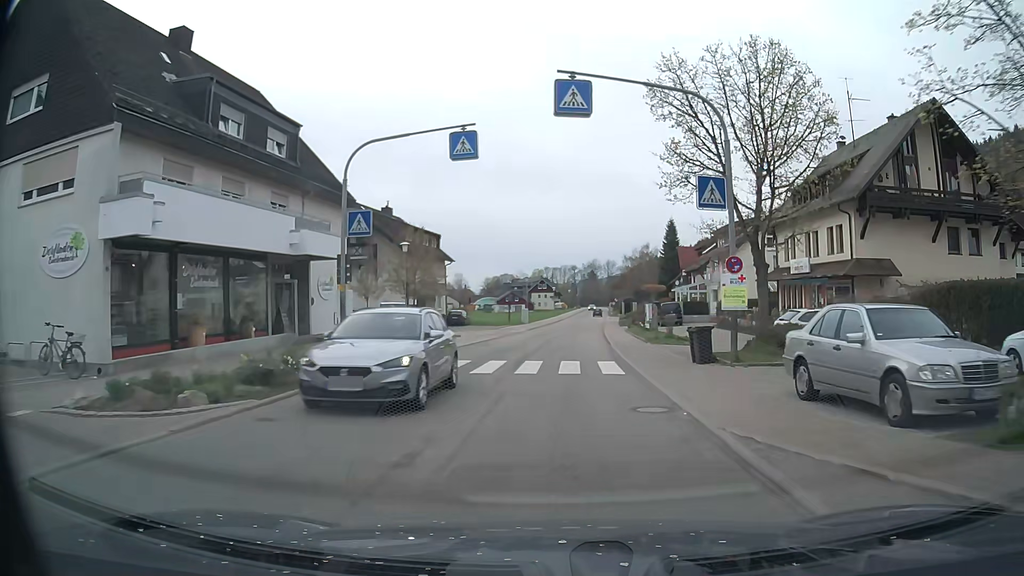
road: secondary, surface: asphalt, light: Day
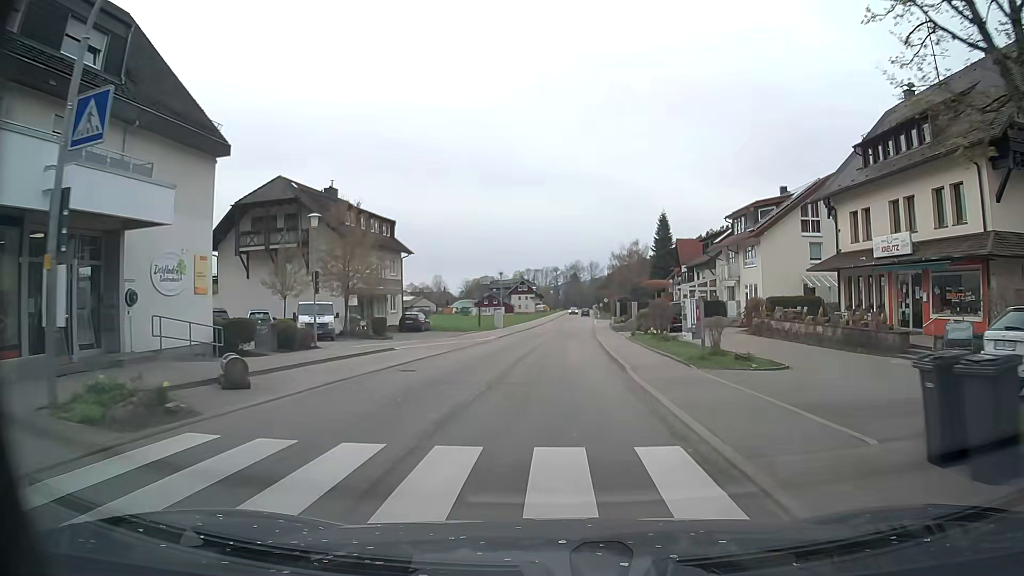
(+0.2, +12.4) m; +1°
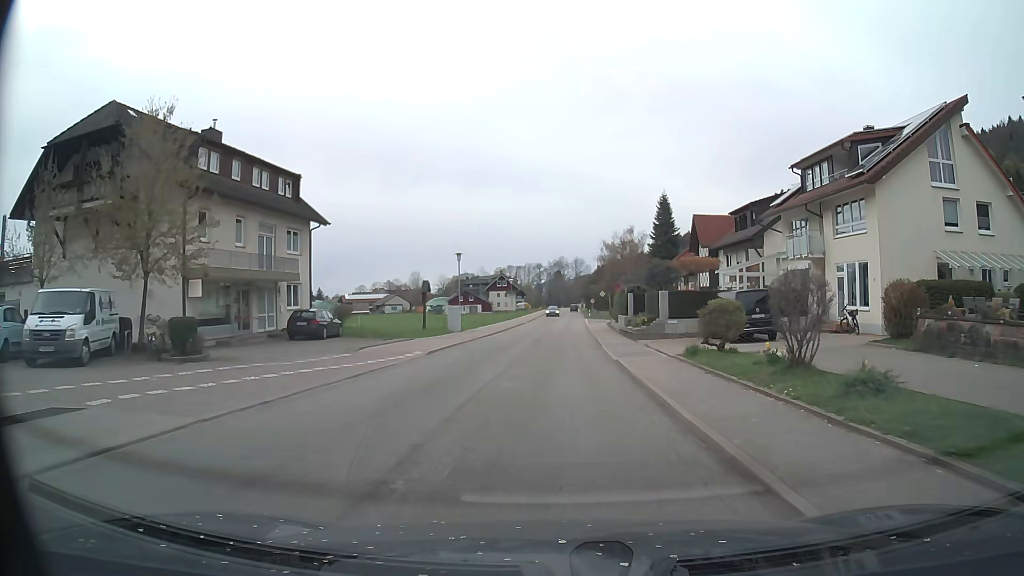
(+0.4, +18.9) m; +2°
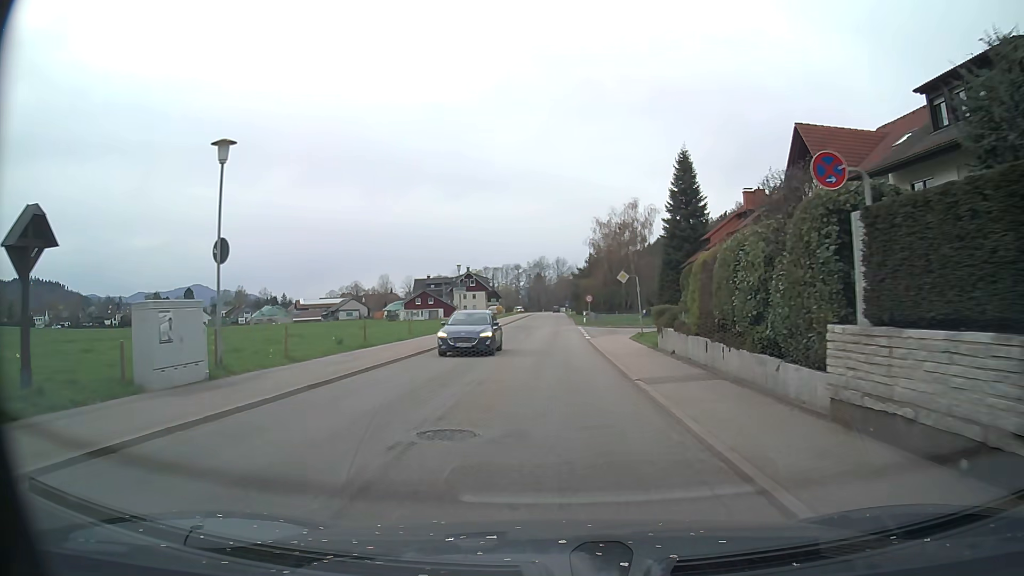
(+0.6, +32.0) m; +2°
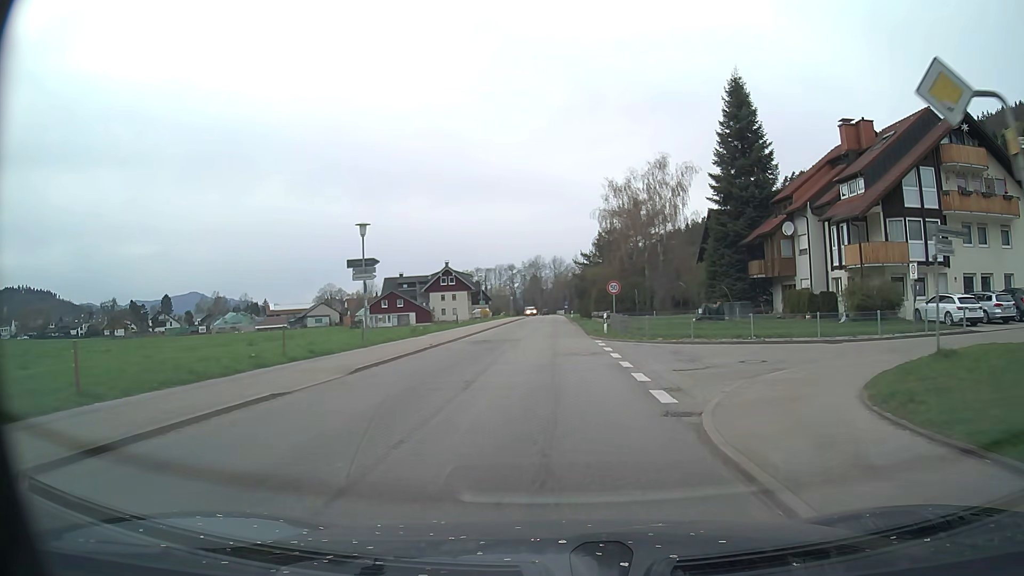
(+0.2, +25.8) m; 0°
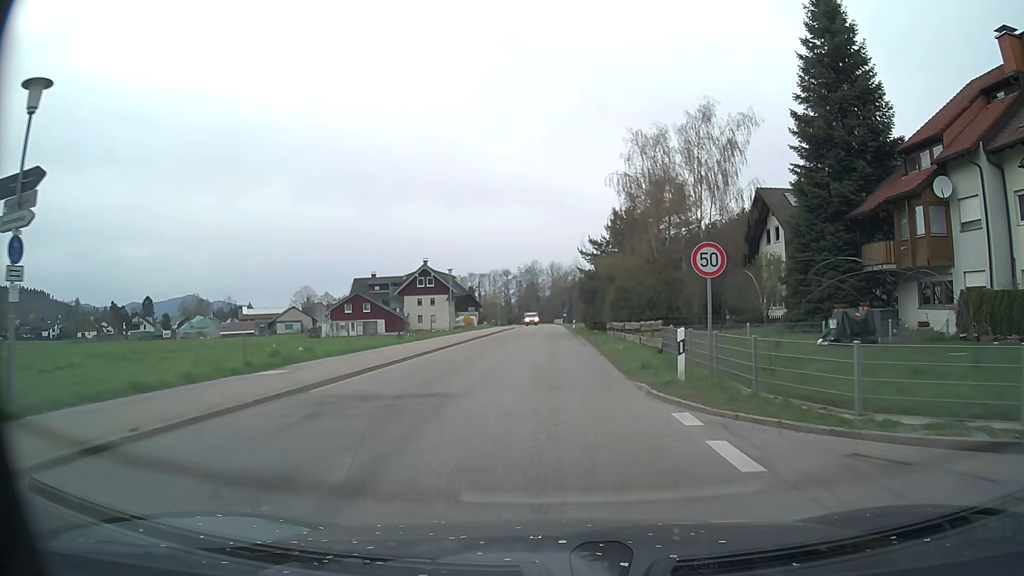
(0.0, +19.2) m; 0°
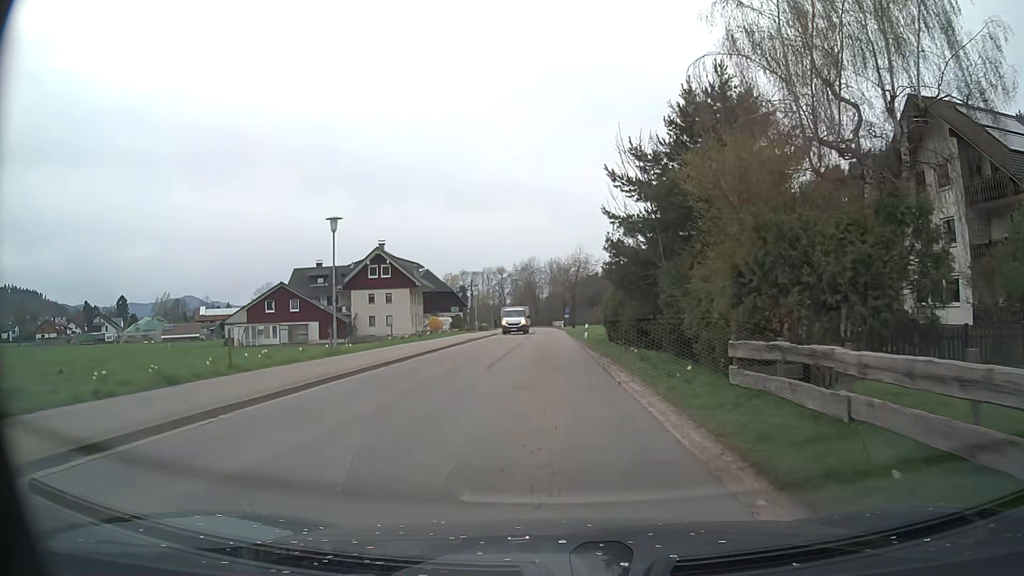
(+0.2, +27.3) m; +1°
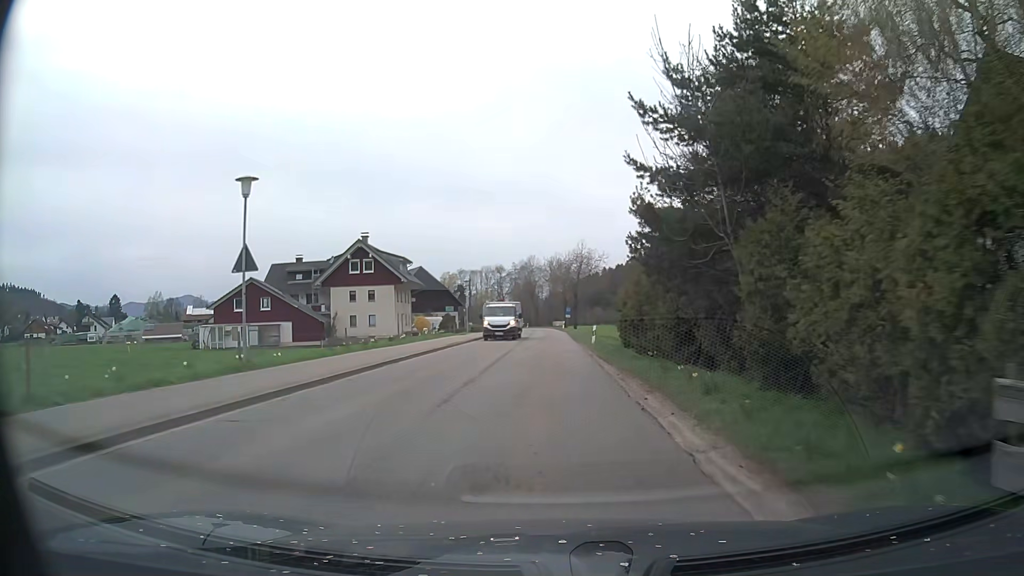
(0.0, +7.5) m; 0°
(0, +10) (0, +20) (0, +30) (0, +40) (0, +50) (-1, +60) (-1, +70) (-1, +80) (-2, +90) (-2, +100) m
